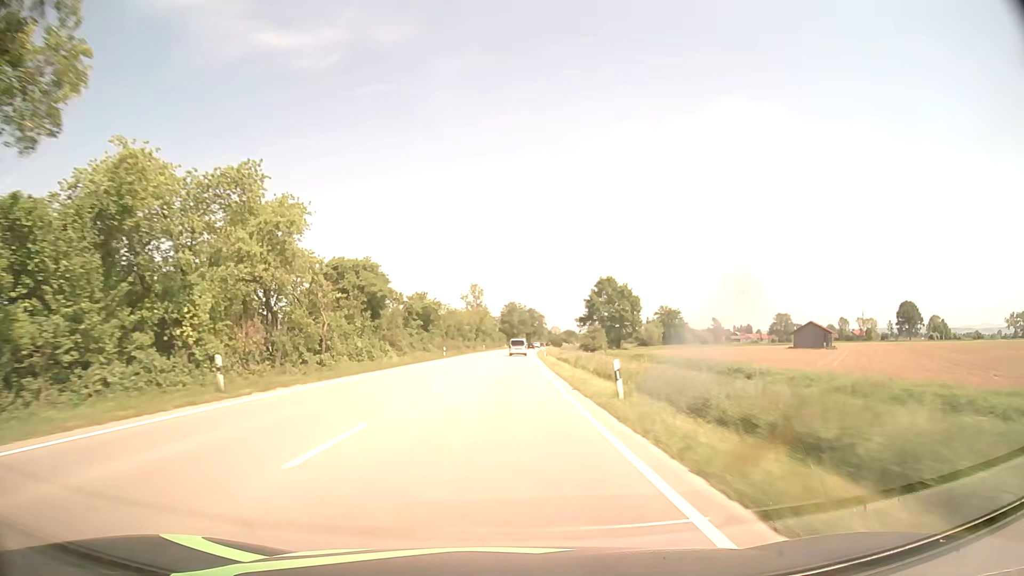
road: primary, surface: asphalt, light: Day
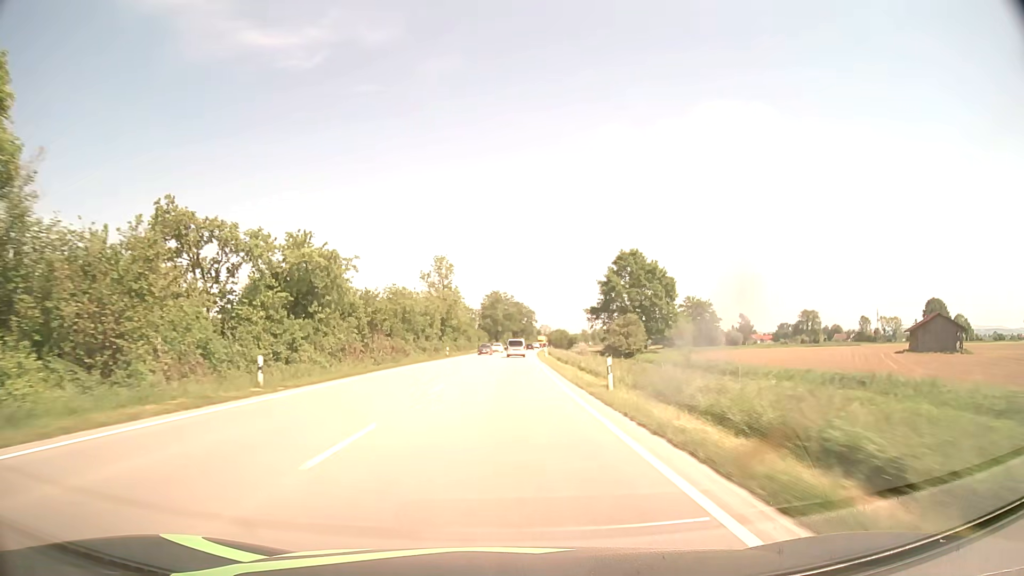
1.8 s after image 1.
(+0.5, +47.4) m; +1°
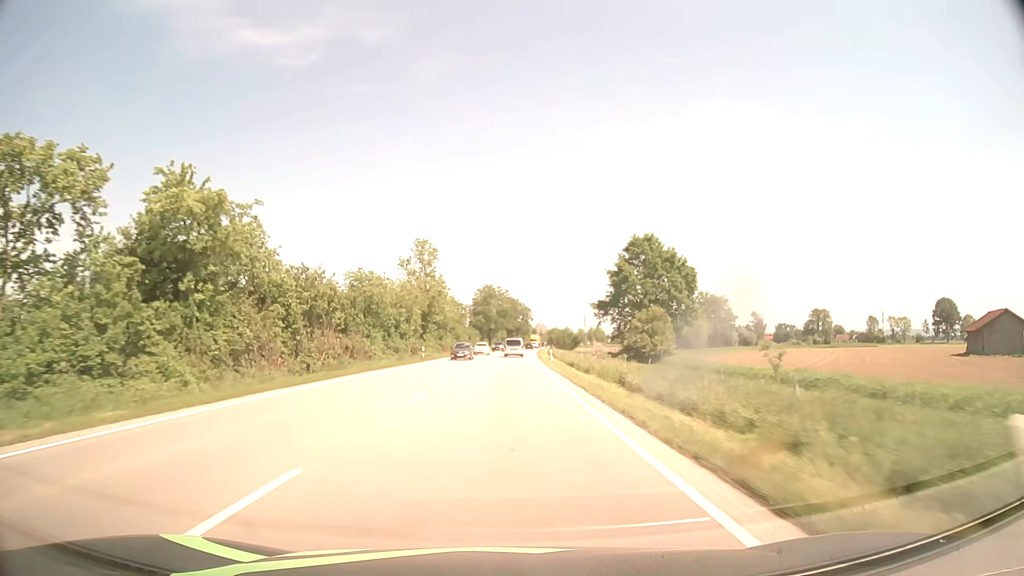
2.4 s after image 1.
(+0.1, +15.8) m; +1°
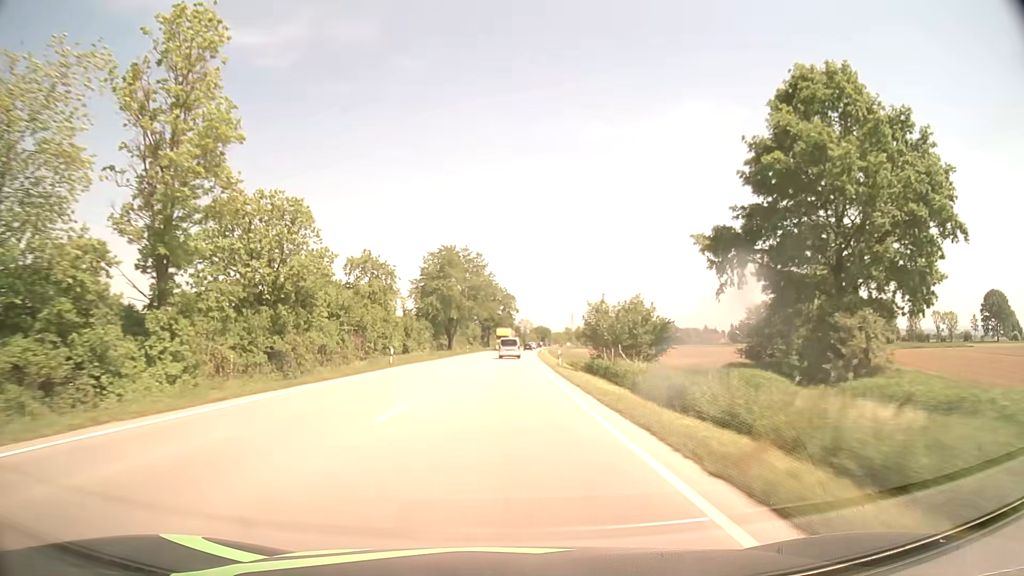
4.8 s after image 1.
(+0.9, +62.9) m; +2°
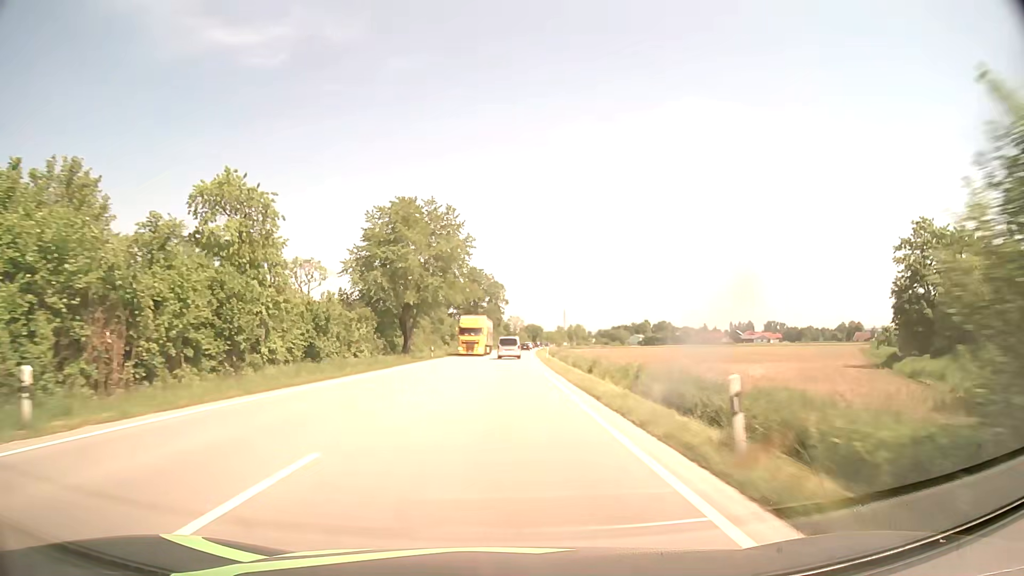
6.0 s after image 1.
(+0.3, +30.8) m; +1°
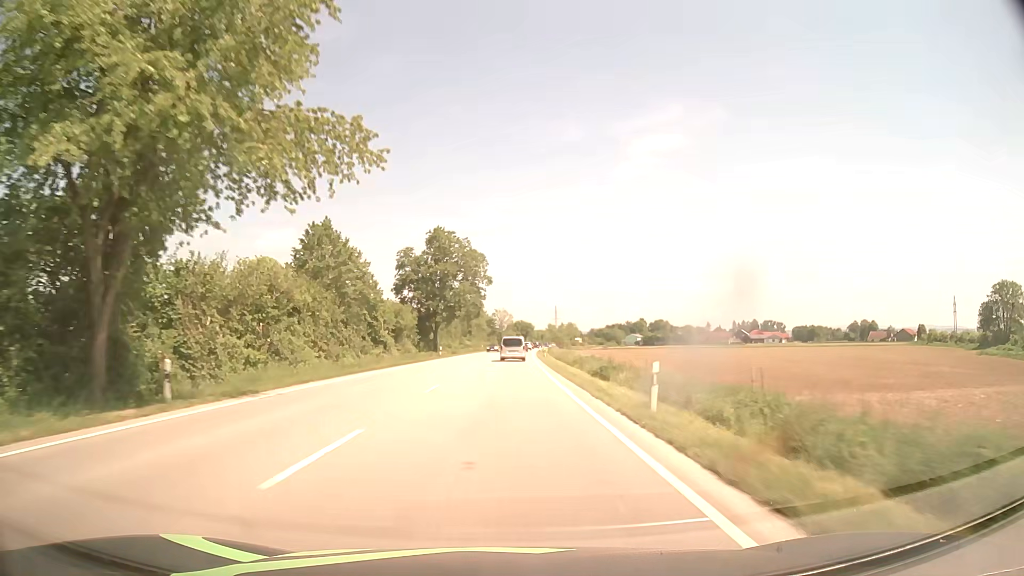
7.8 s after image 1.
(+0.4, +45.0) m; +1°
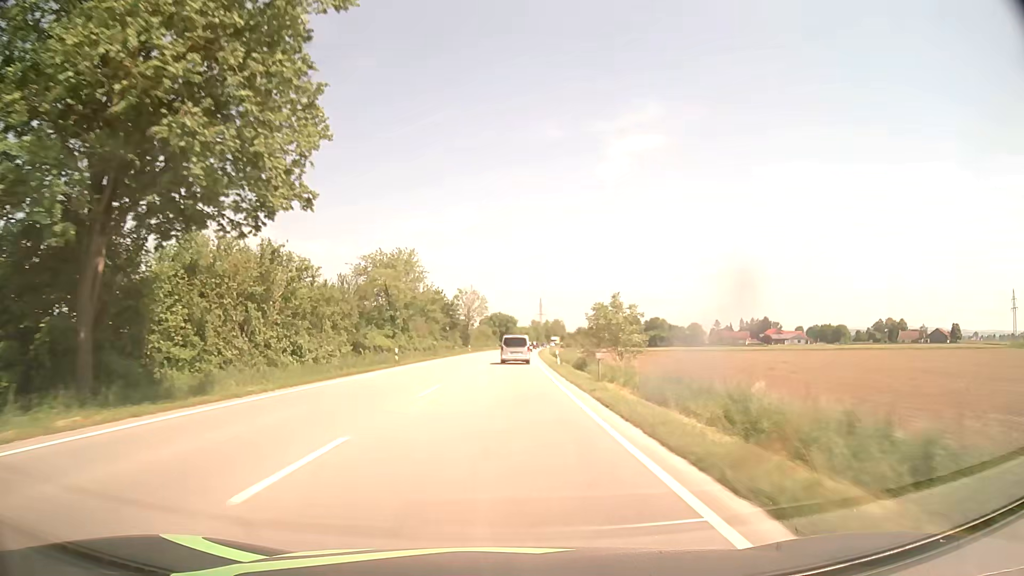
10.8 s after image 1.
(+1.2, +71.5) m; +2°
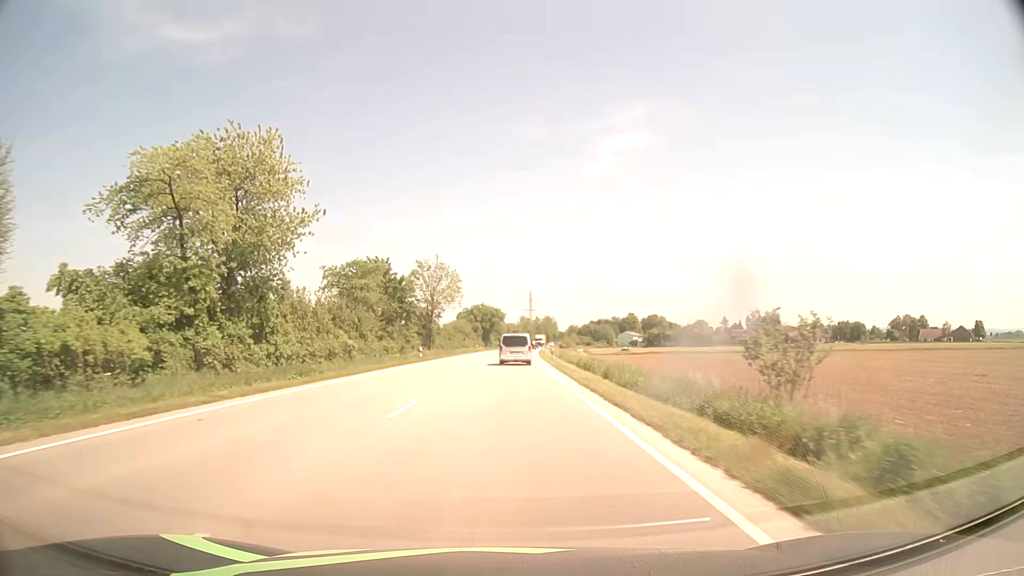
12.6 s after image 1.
(+0.4, +40.7) m; +1°
(0, +10) (0, +20) (0, +30) (0, +40) (+1, +50) (+1, +60) (+1, +70) (+2, +80) (+2, +90) (+3, +100) m
